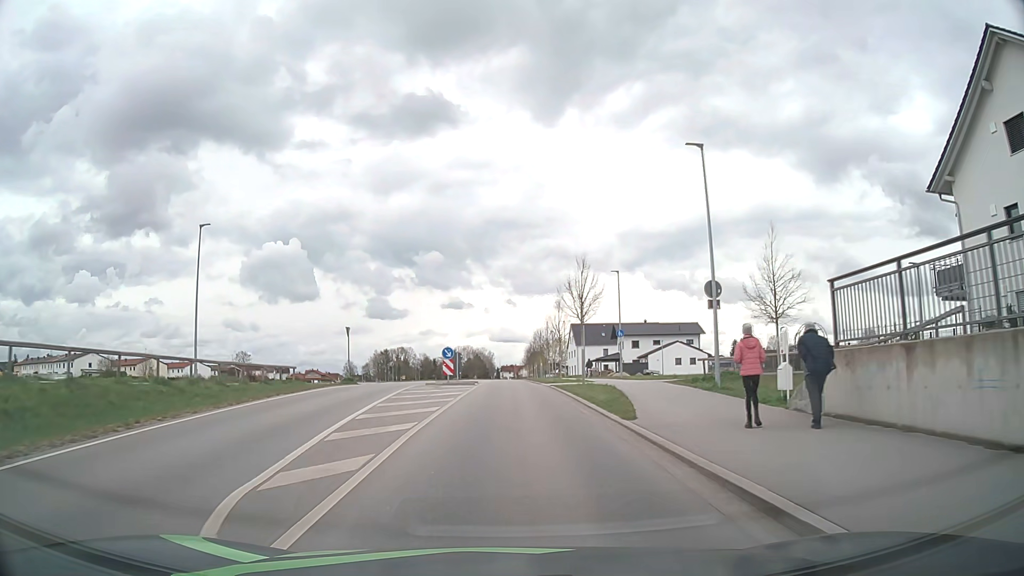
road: unclassified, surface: asphalt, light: Day
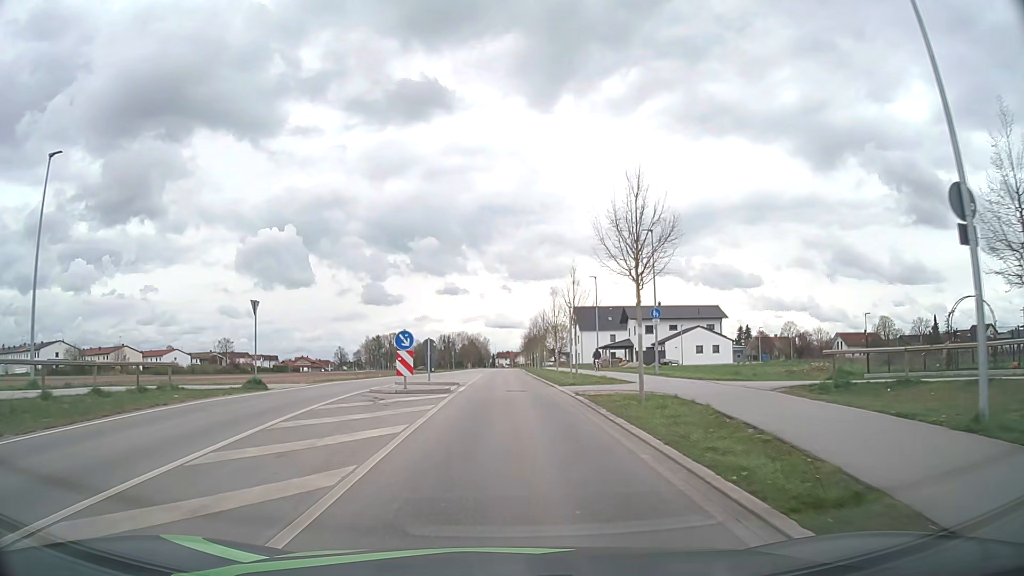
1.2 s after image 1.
(0.0, +13.2) m; 0°
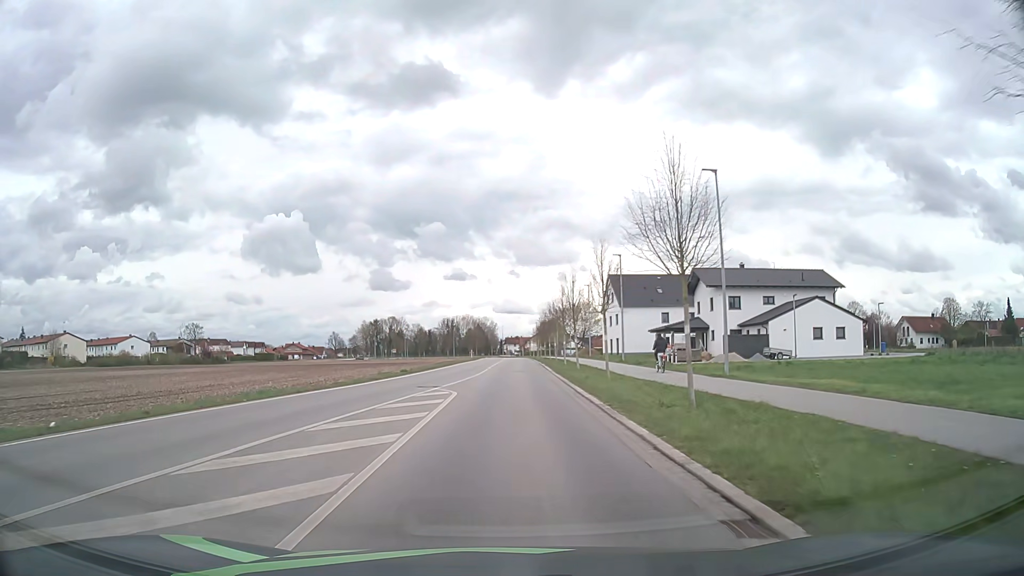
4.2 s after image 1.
(0.0, +33.2) m; -1°
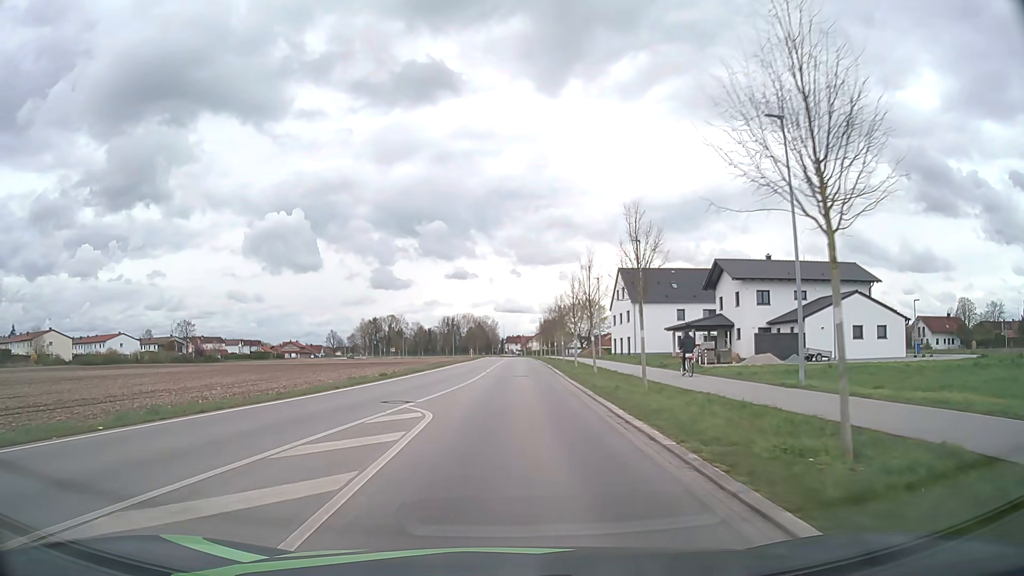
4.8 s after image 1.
(0.0, +6.9) m; 0°
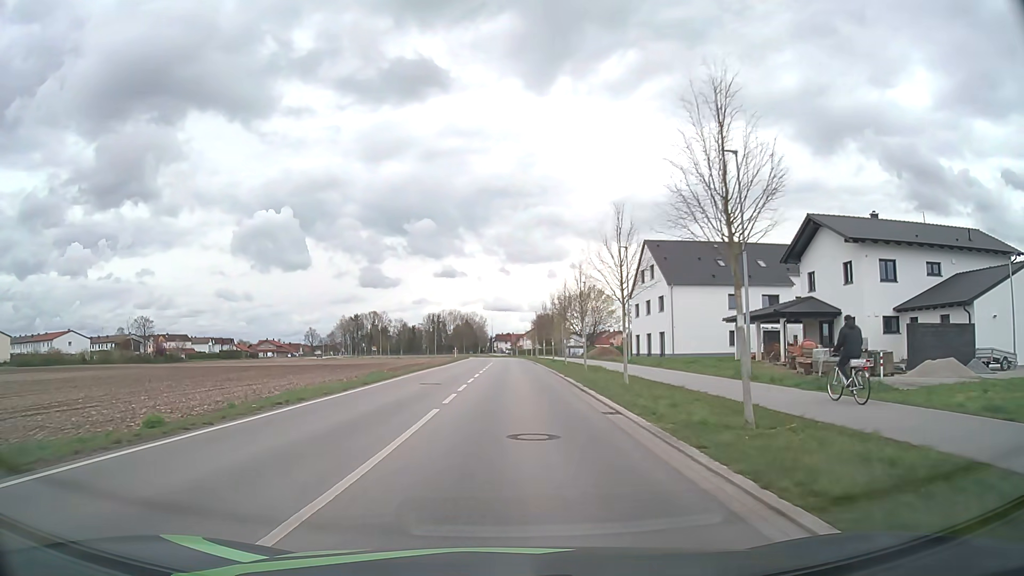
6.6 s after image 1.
(+0.1, +21.0) m; +1°
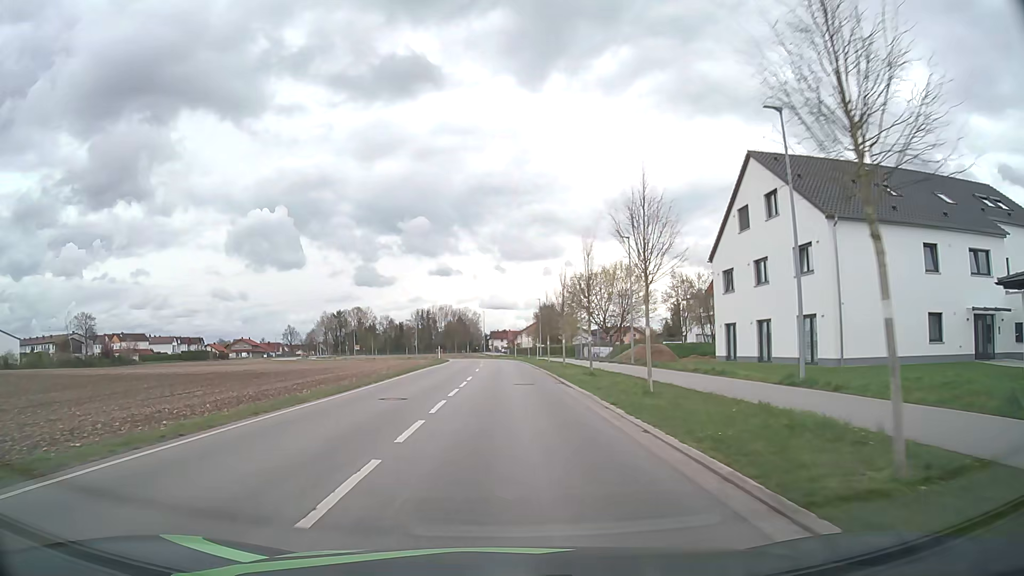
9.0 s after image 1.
(+0.2, +28.8) m; 0°
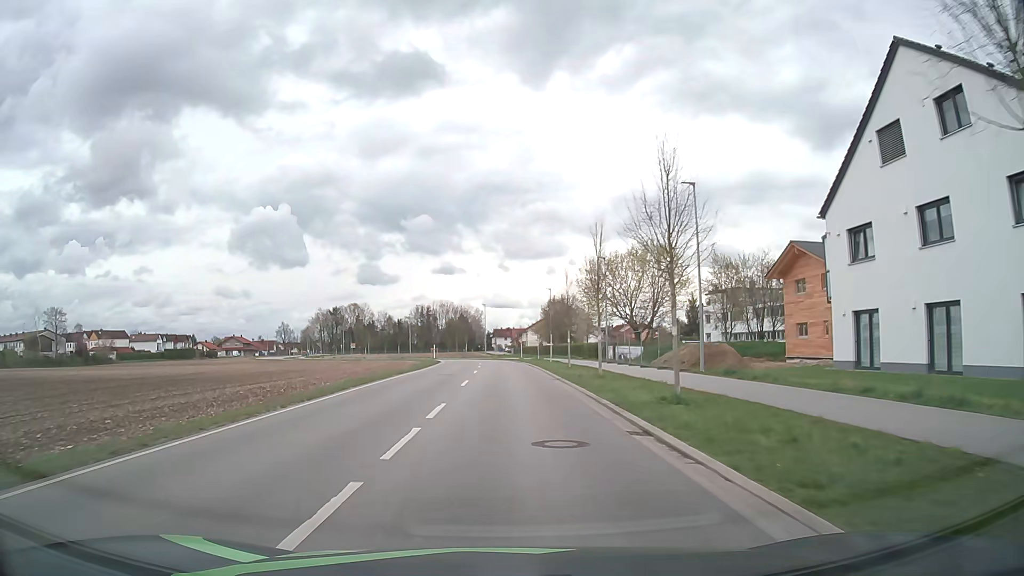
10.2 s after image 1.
(0.0, +14.7) m; 0°
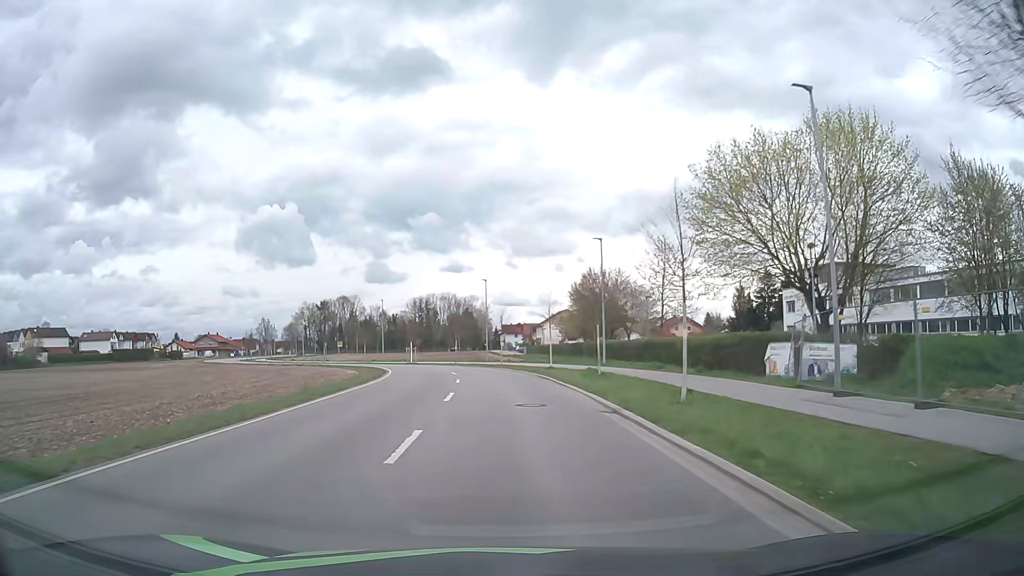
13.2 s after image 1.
(-0.4, +36.4) m; -1°
(0, +10) (0, +20) (-1, +30) (-2, +40) (-4, +50) (-7, +59) (-11, +68) (-16, +77) (-22, +85) (-29, +92) m
